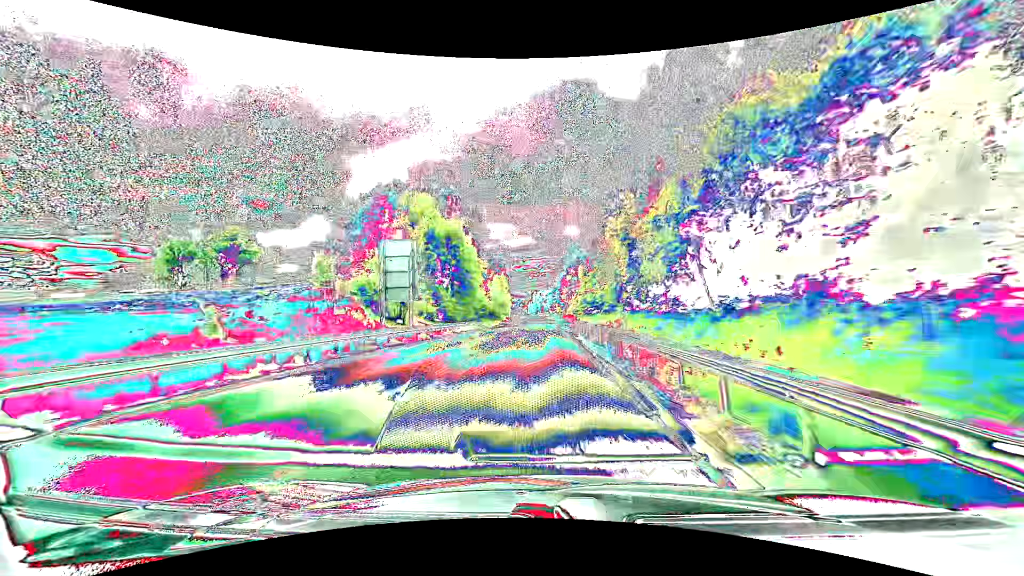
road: primary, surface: asphalt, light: Day
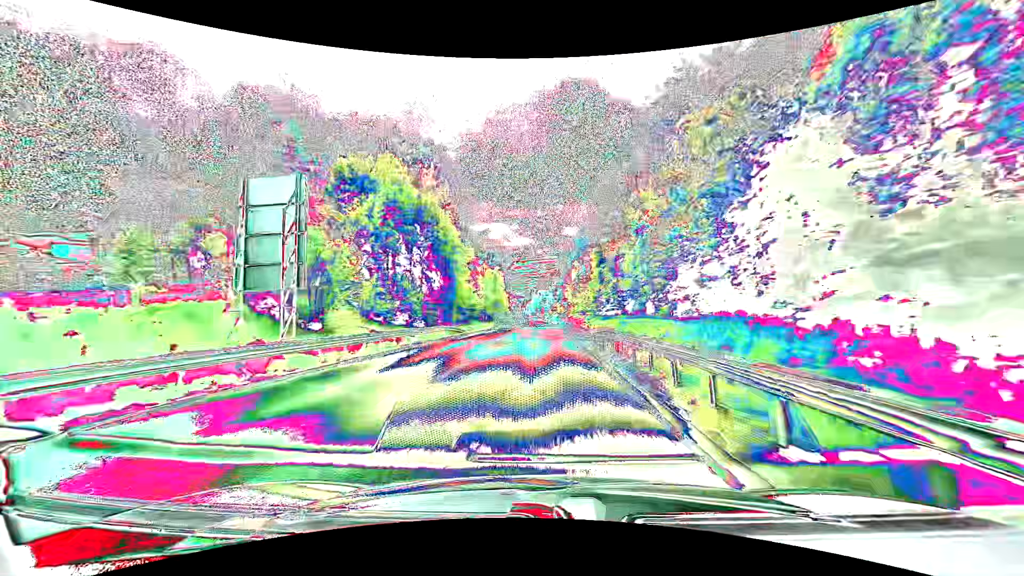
(0.0, +15.5) m; 0°
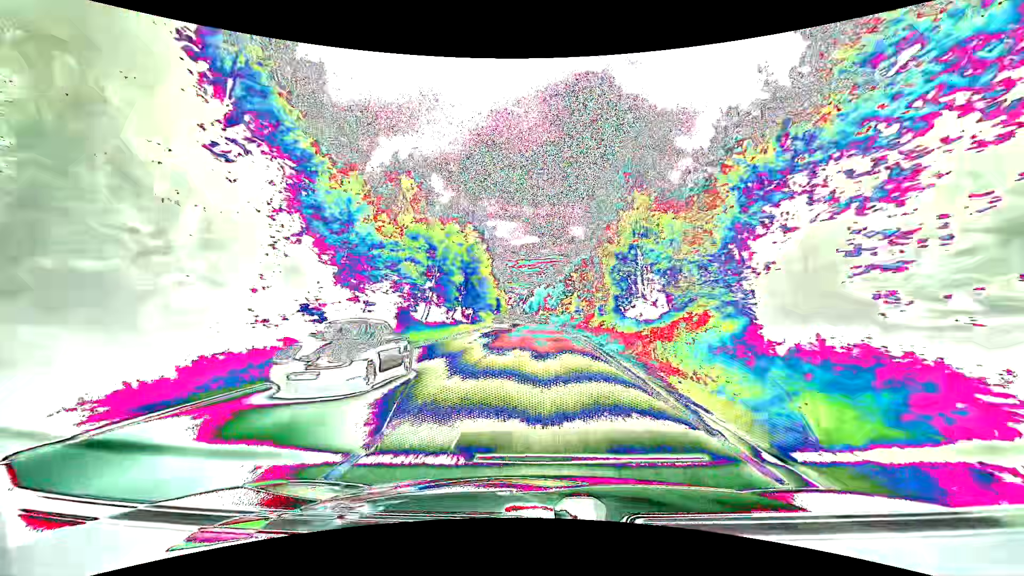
(-0.1, +46.6) m; 0°
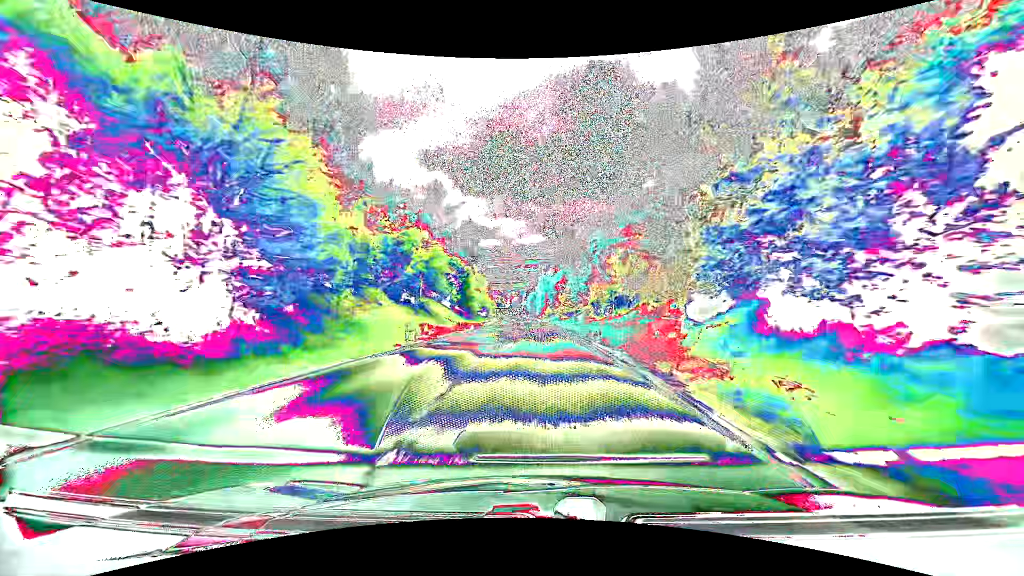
(-0.2, +78.4) m; -1°
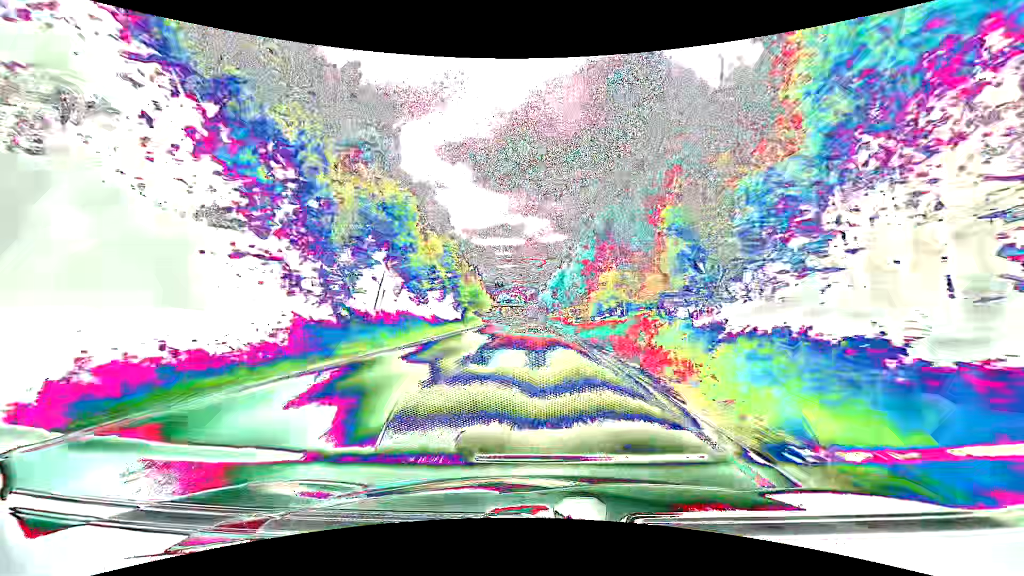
(-0.6, +79.7) m; -2°
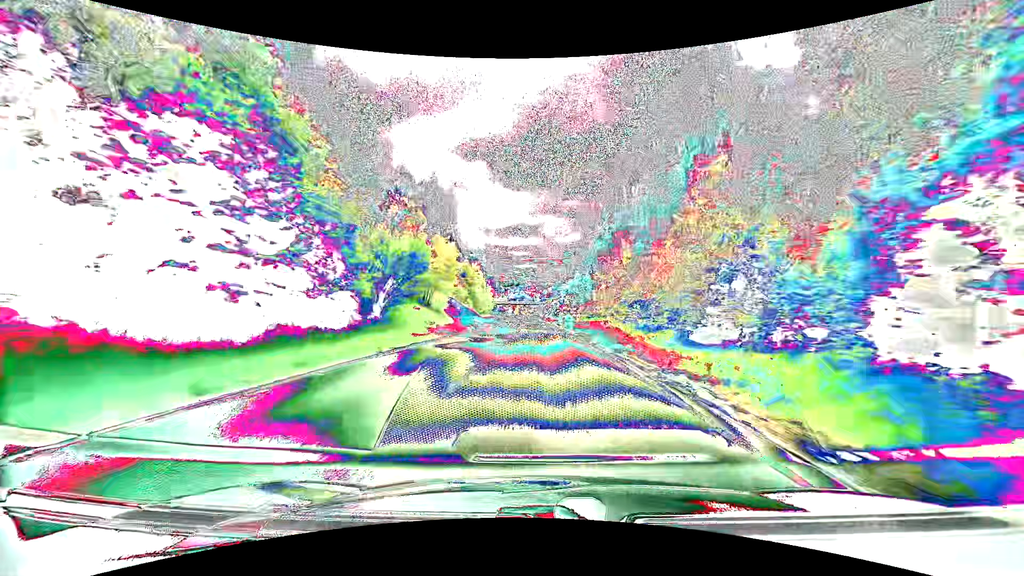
(-1.0, +48.5) m; -2°
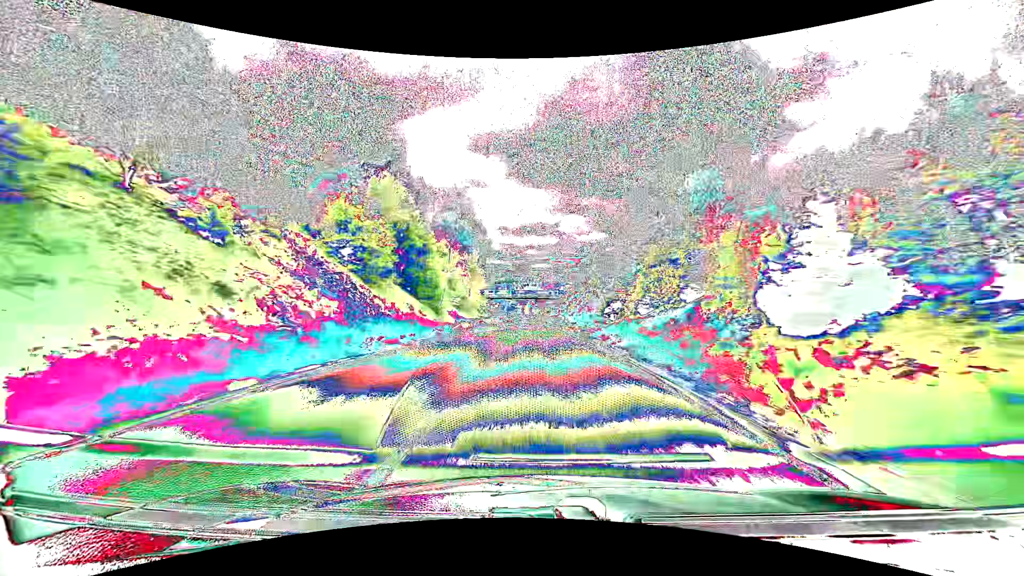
(-1.1, +65.4) m; -2°
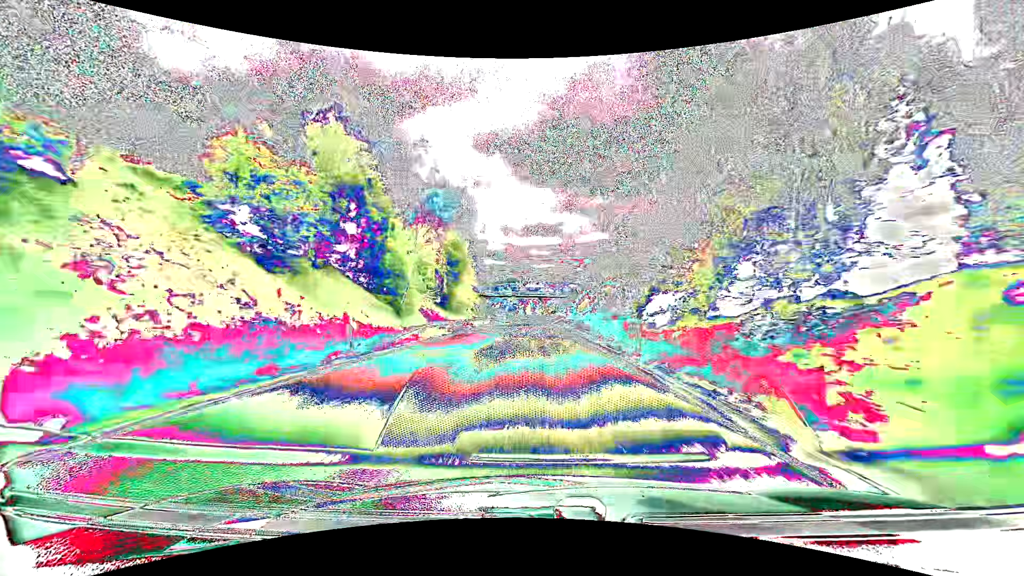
(-0.1, +16.5) m; -1°
(0, +10) (0, +20) (0, +30) (0, +40) (-1, +50) (-1, +60) (-1, +70) (-2, +80) (-2, +90) (-3, +100) m
